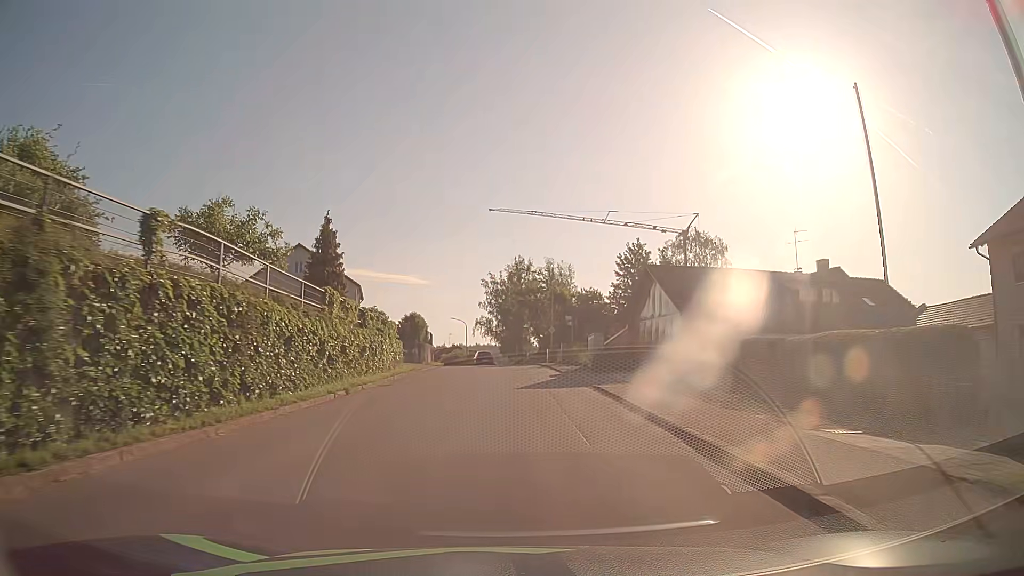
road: tertiary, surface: asphalt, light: Day
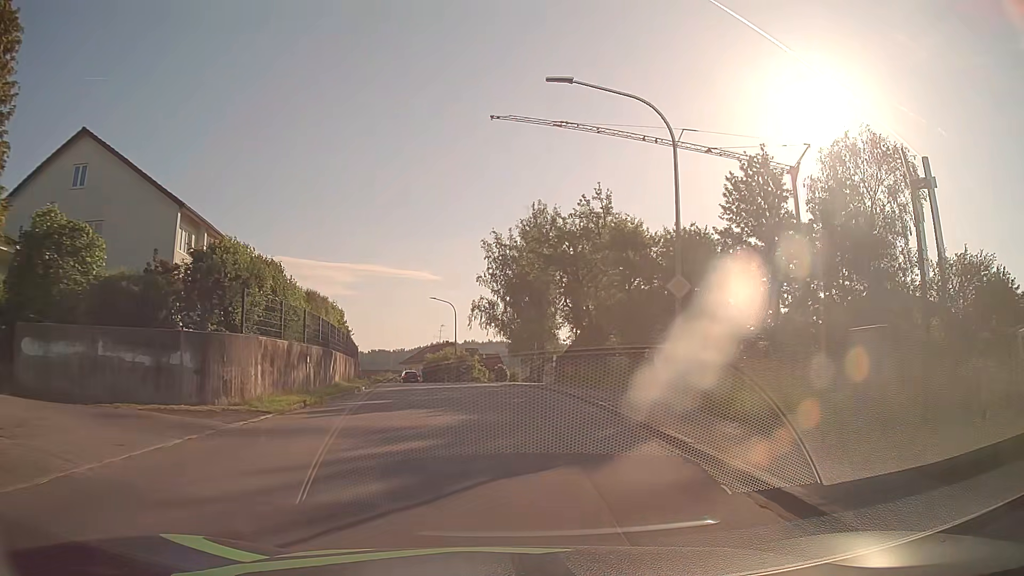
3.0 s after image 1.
(+0.3, +38.3) m; -1°
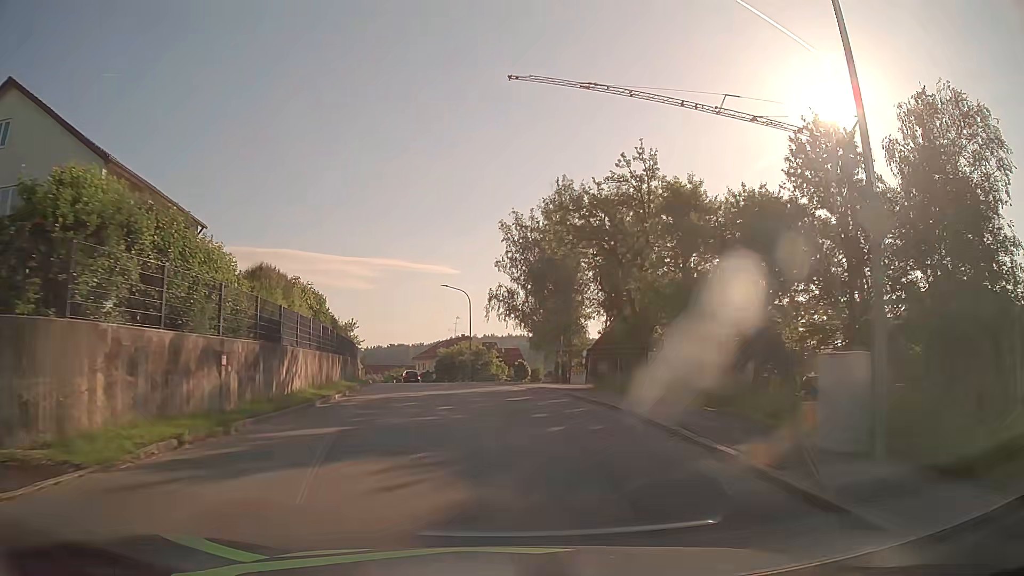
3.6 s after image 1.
(-0.1, +7.7) m; -2°
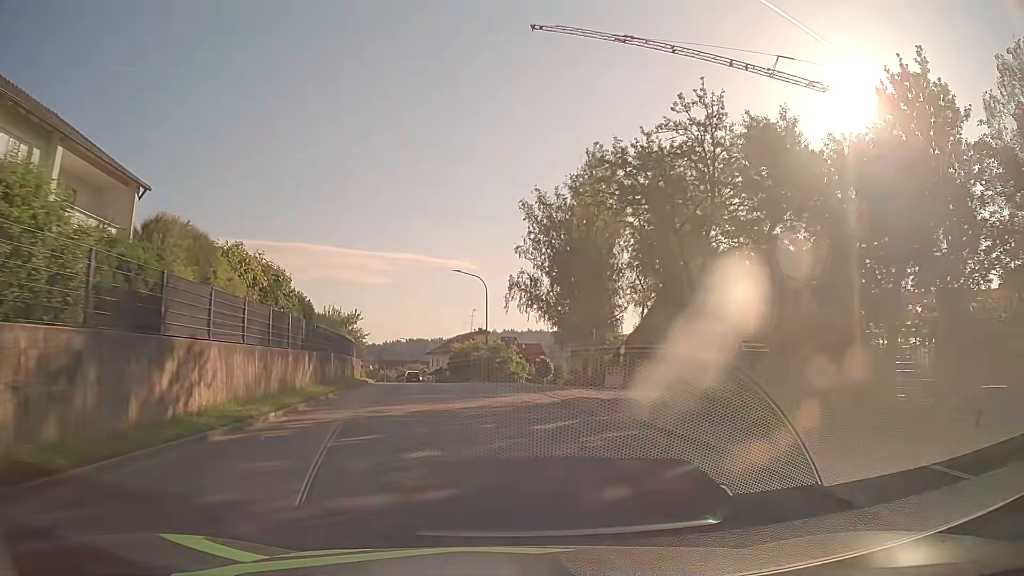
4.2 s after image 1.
(-0.1, +7.7) m; -2°
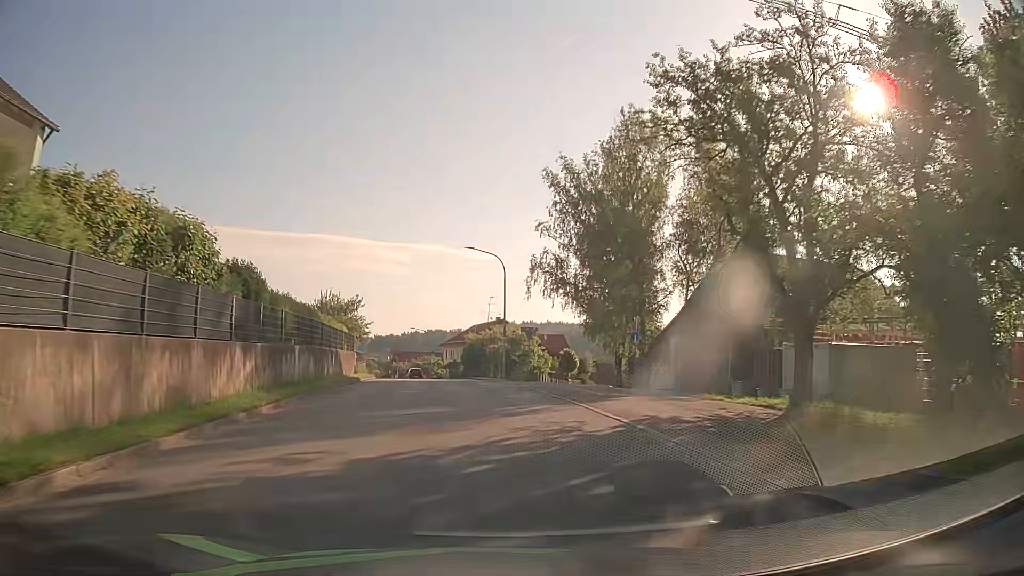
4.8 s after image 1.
(-0.1, +7.7) m; -2°
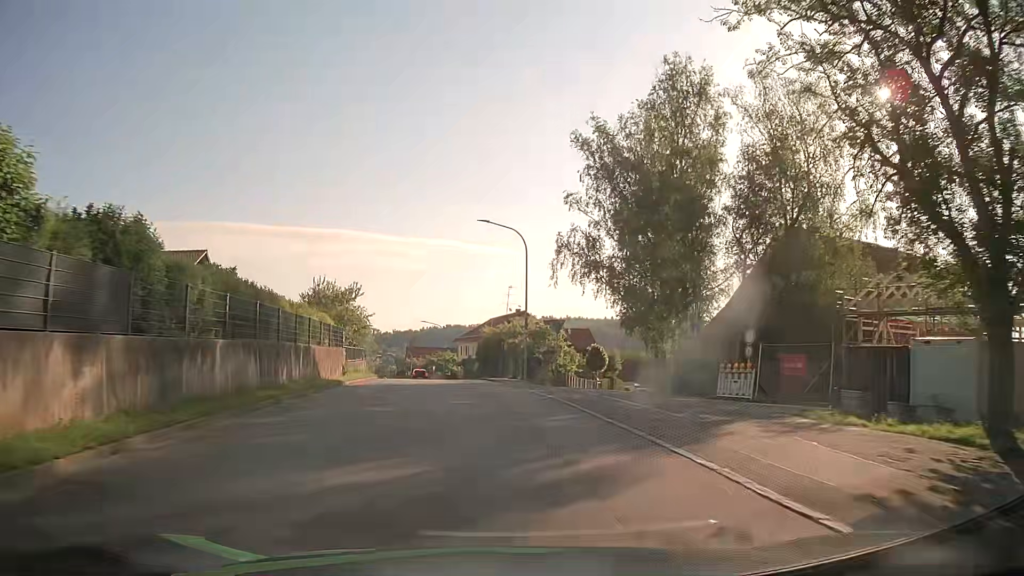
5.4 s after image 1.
(-0.1, +7.8) m; -1°
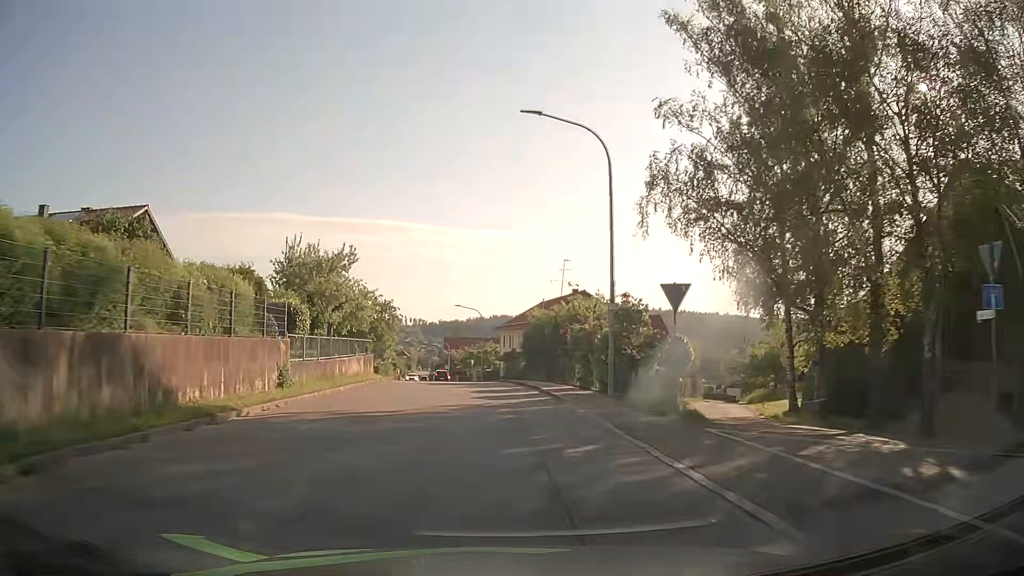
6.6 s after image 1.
(-0.6, +15.7) m; -4°
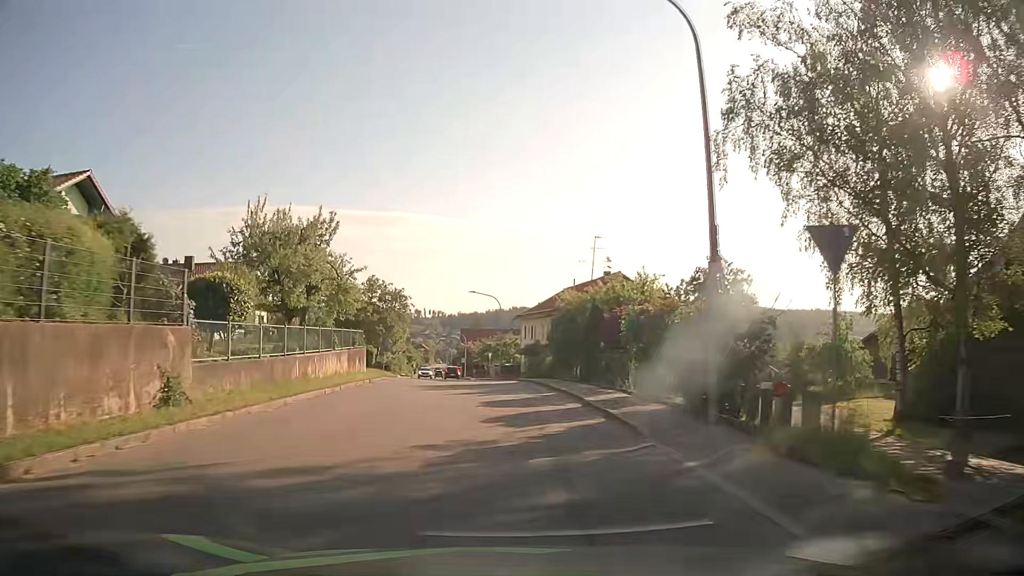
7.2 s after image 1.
(-0.1, +7.9) m; -2°
(0, +10) (-1, +20) (-1, +30) (-2, +40) (-3, +50) (-4, +60) (-5, +70) (-7, +80) (-8, +90) (-9, +100) m
